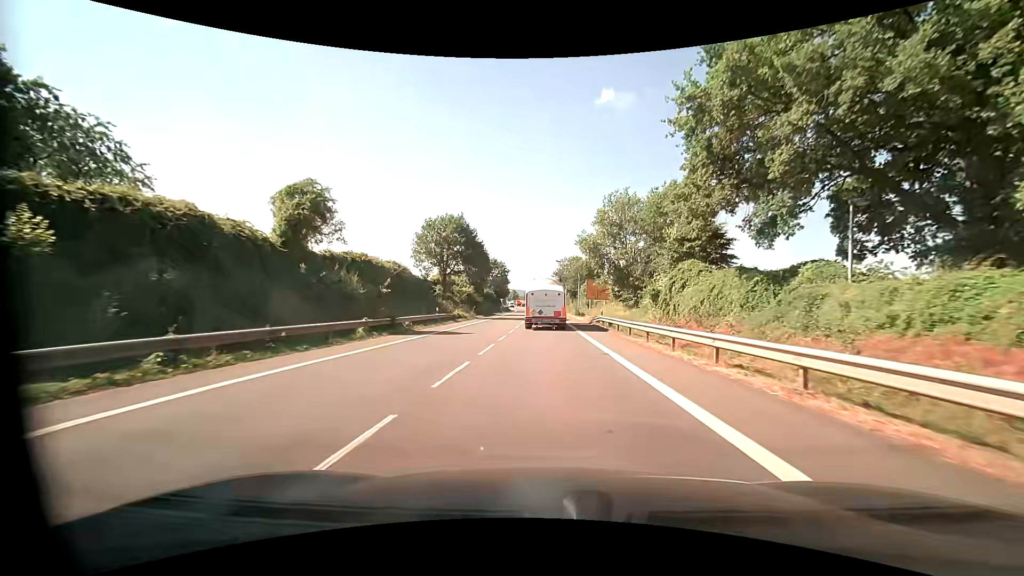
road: primary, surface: asphalt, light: Day
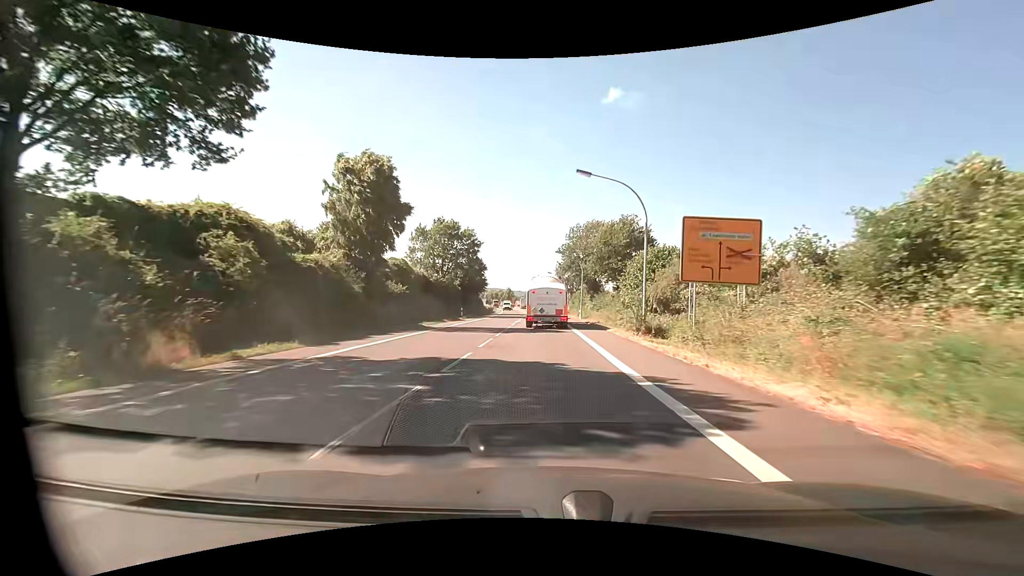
(+0.2, +46.0) m; 0°
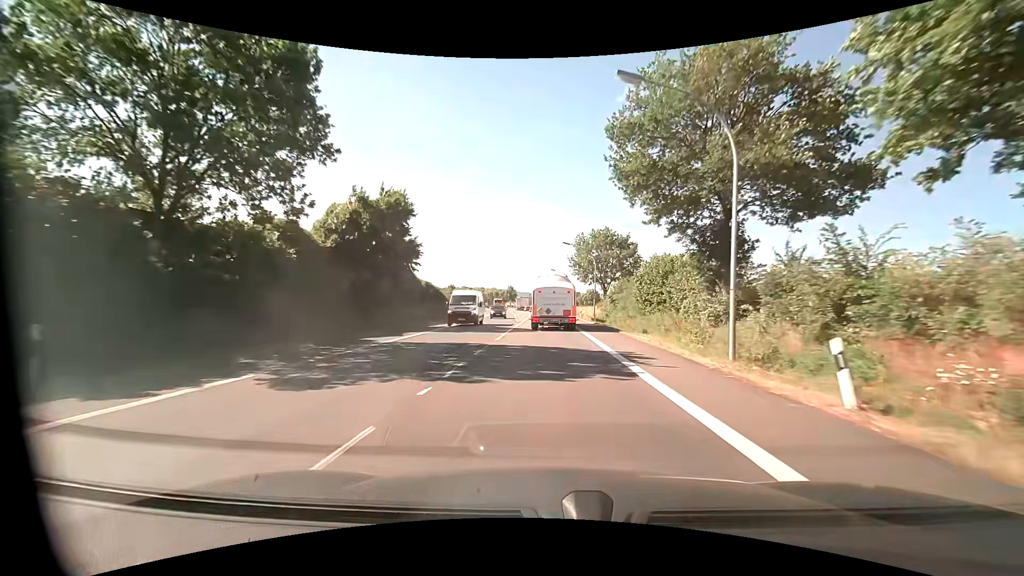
(-0.6, +44.7) m; -1°
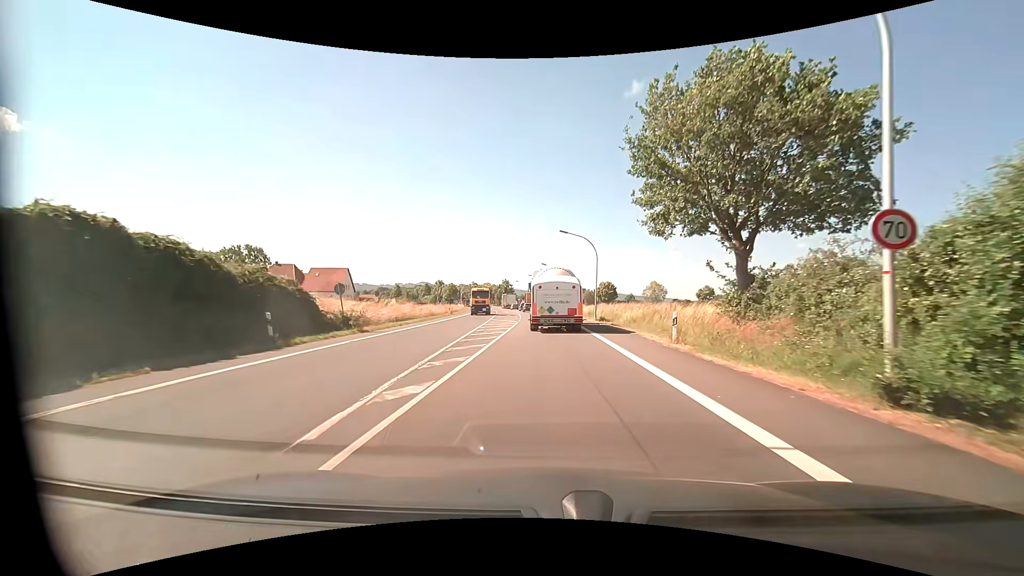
(-0.1, +40.6) m; 0°
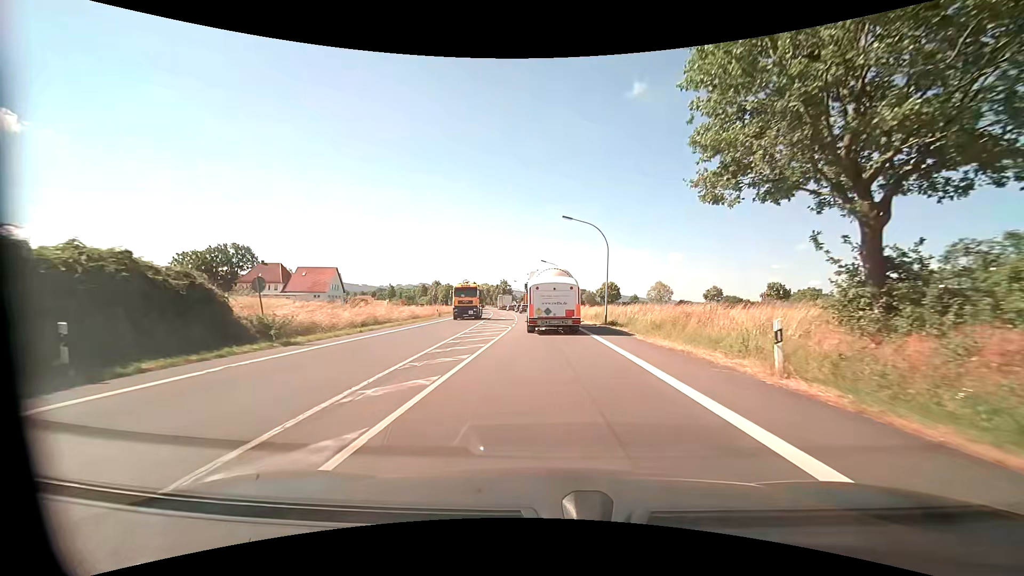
(0.0, +7.4) m; 0°
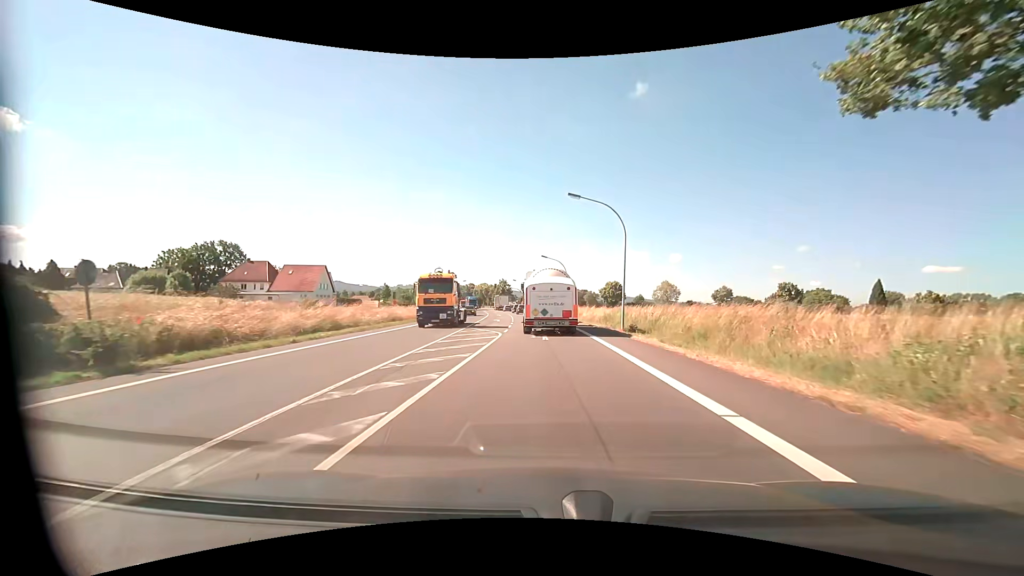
(0.0, +7.2) m; 0°
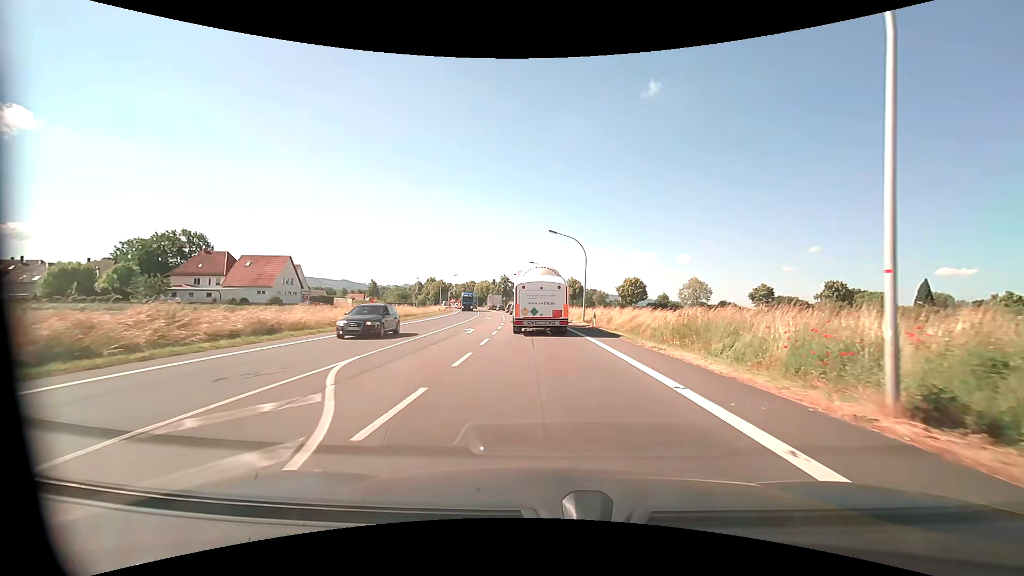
(-0.2, +20.9) m; -1°
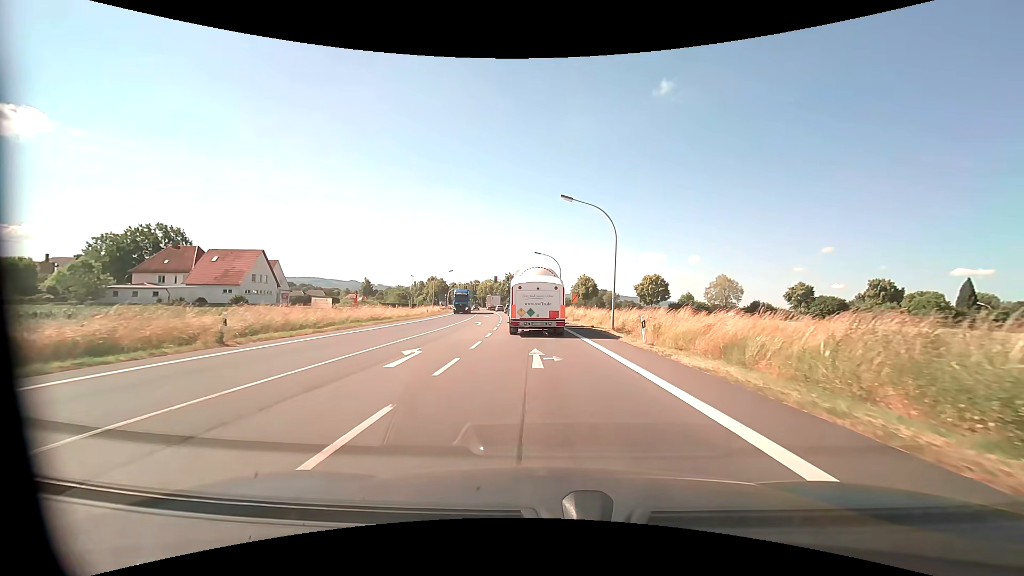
(-0.1, +13.5) m; -1°
(0, +10) (0, +20) (-1, +30) (-1, +40) (-2, +50) (-3, +60) (-4, +70) (-5, +80) (-6, +90) (-8, +100) m
